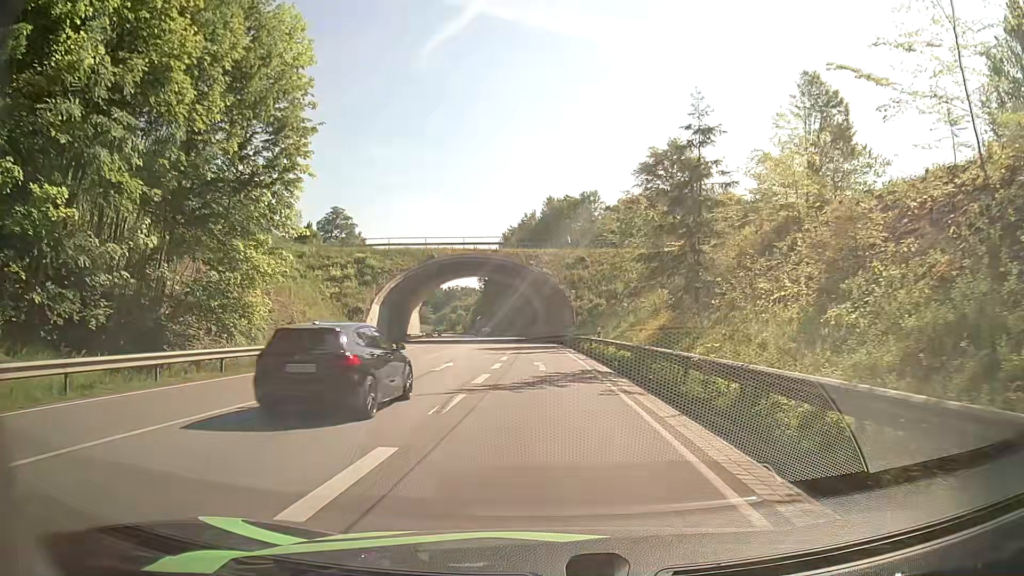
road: primary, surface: asphalt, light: Day
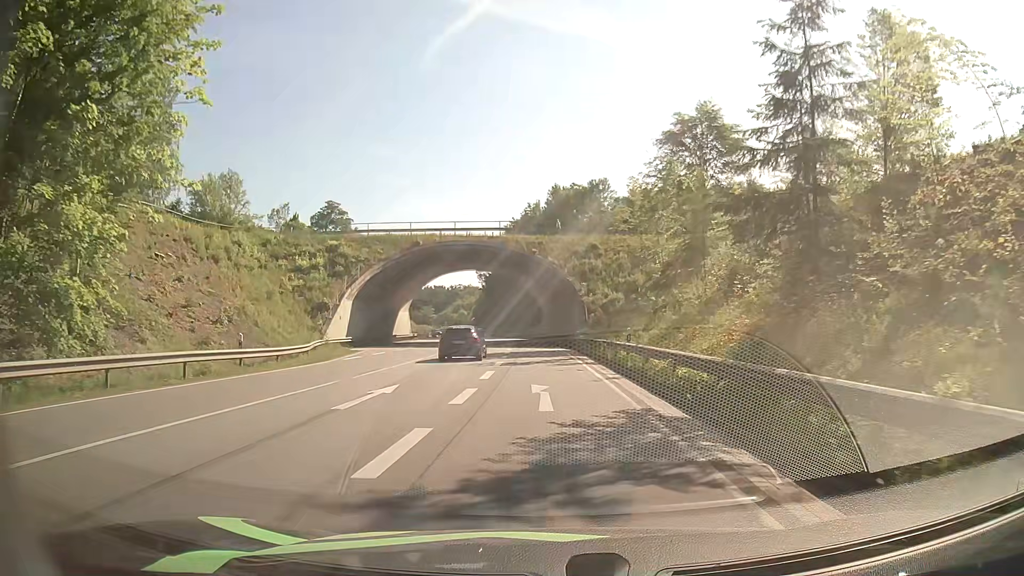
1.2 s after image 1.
(0.0, +10.7) m; 0°
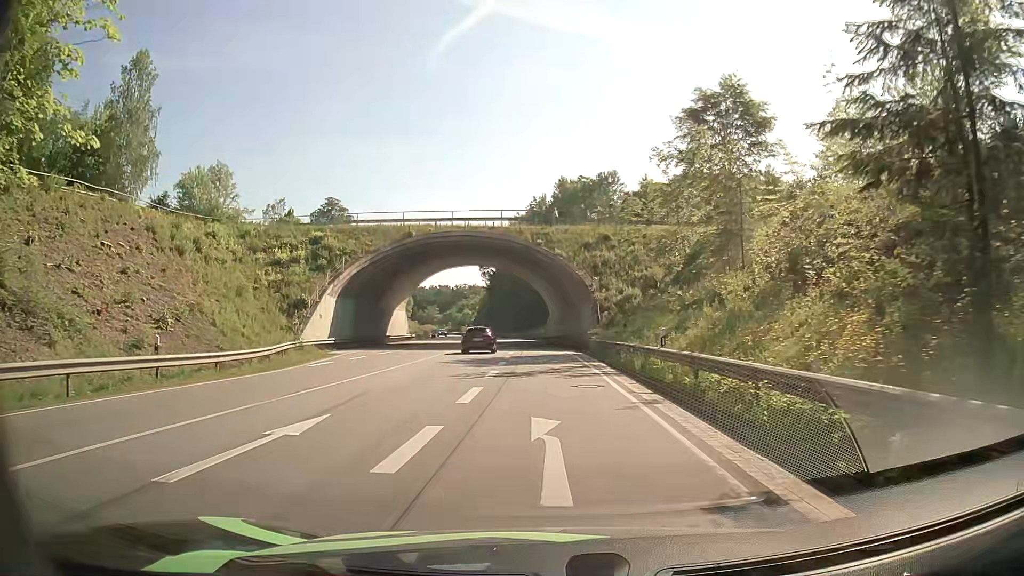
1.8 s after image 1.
(0.0, +5.8) m; -1°
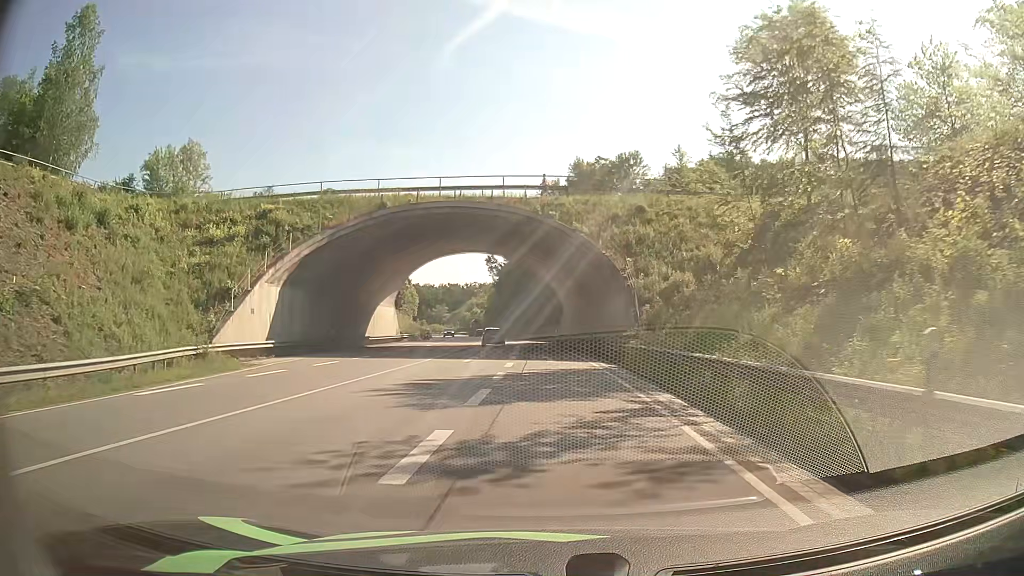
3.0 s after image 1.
(-0.1, +12.6) m; -1°
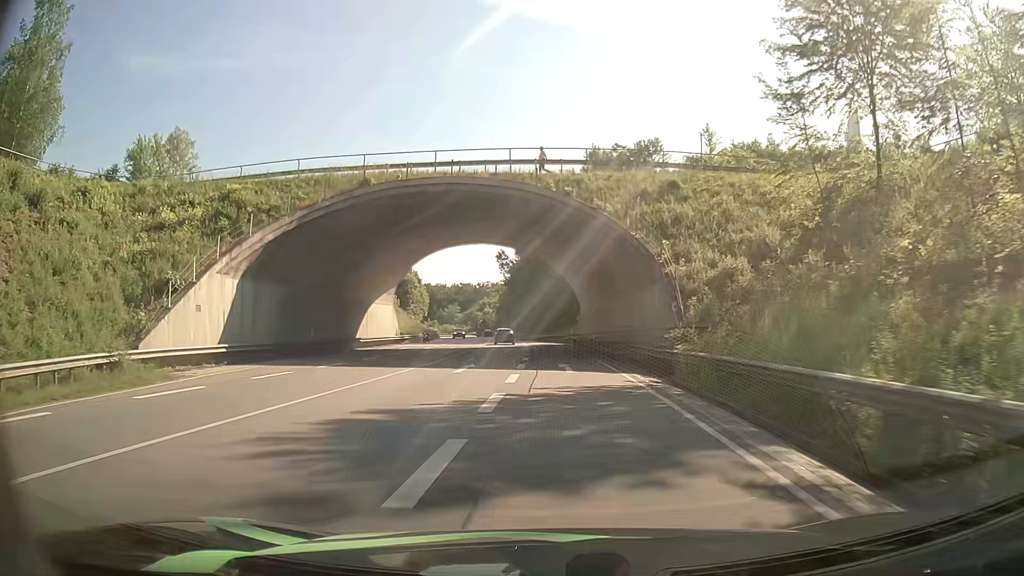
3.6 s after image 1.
(0.0, +6.8) m; -1°
